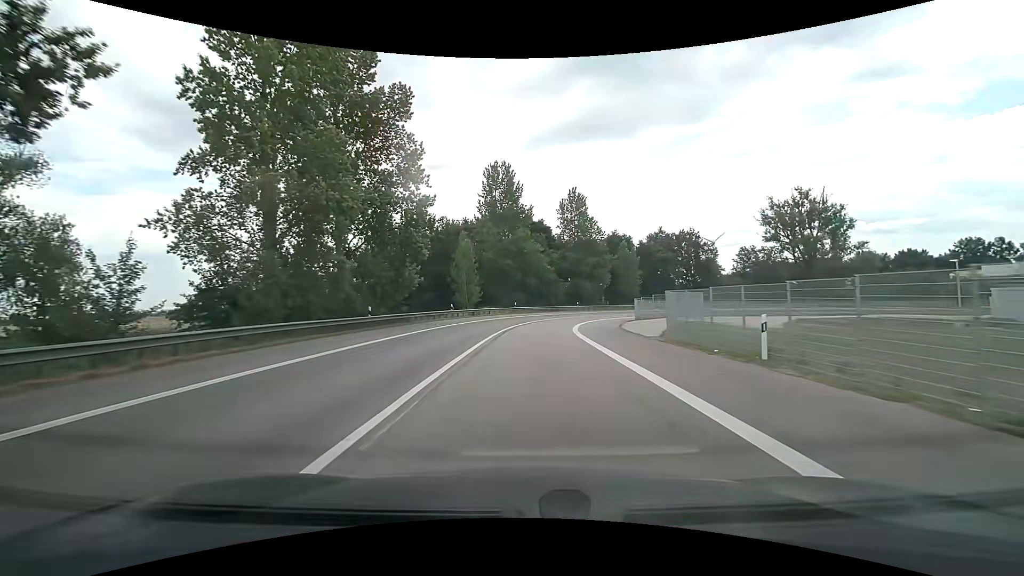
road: motorway_link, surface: asphalt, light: Day
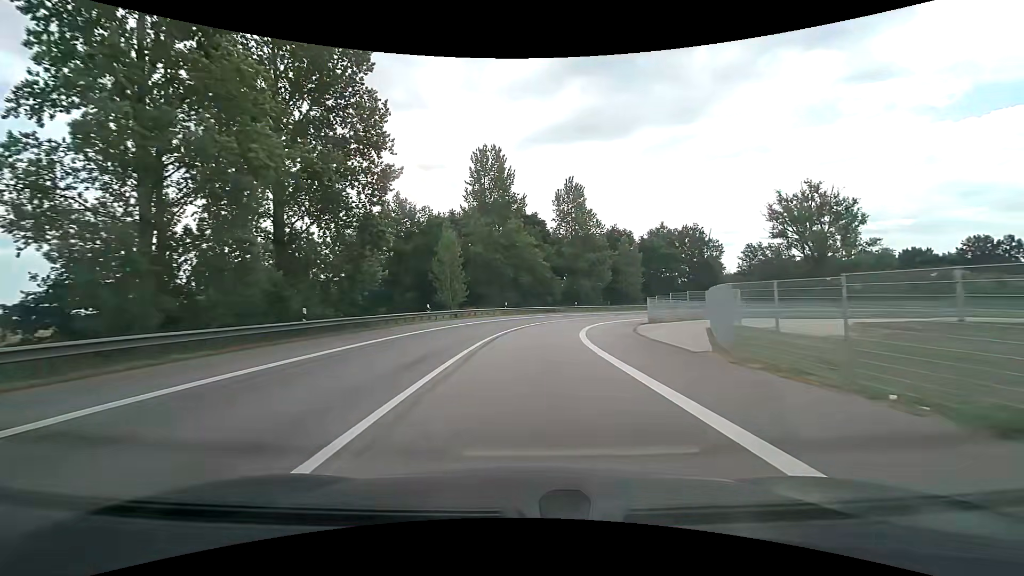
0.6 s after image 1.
(+0.1, +7.7) m; +1°
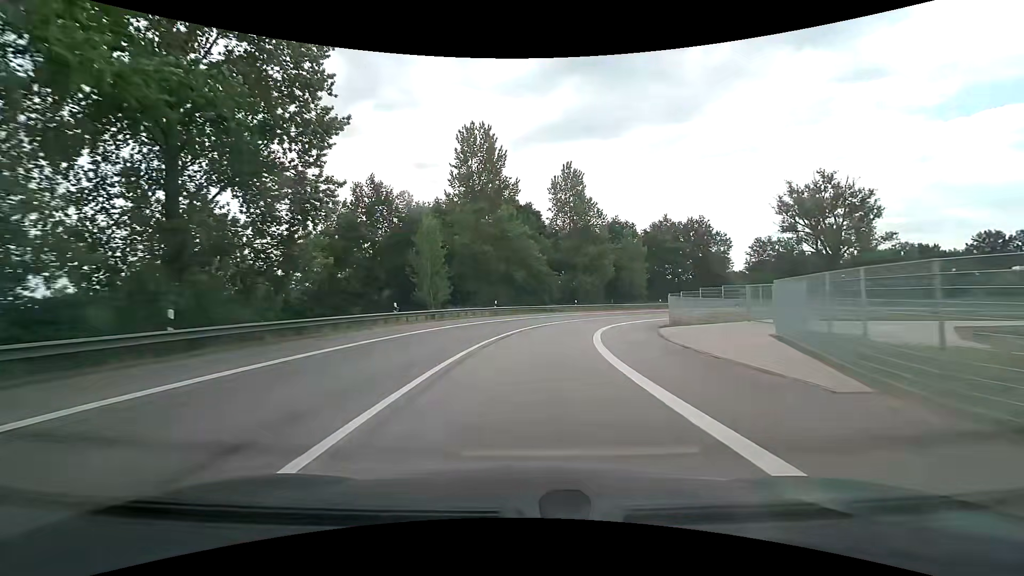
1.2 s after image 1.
(+0.1, +7.8) m; +1°
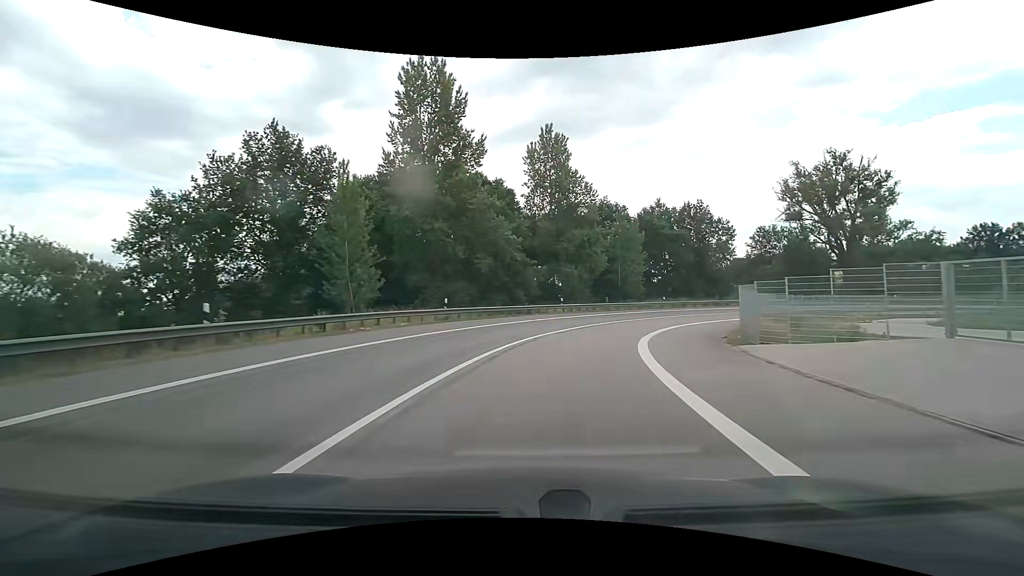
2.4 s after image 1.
(+0.2, +15.3) m; +2°
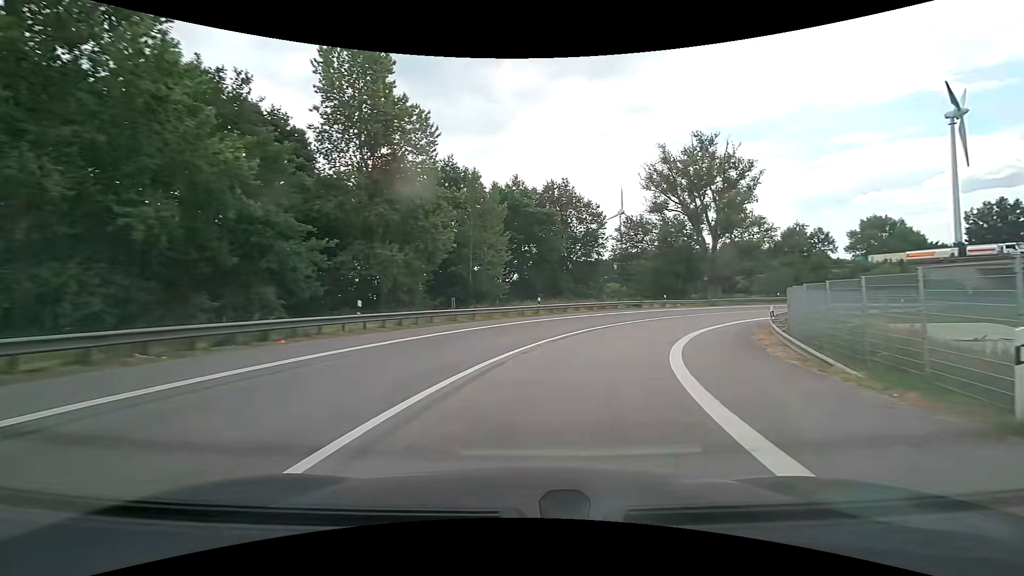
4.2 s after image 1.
(+2.7, +22.1) m; +17°
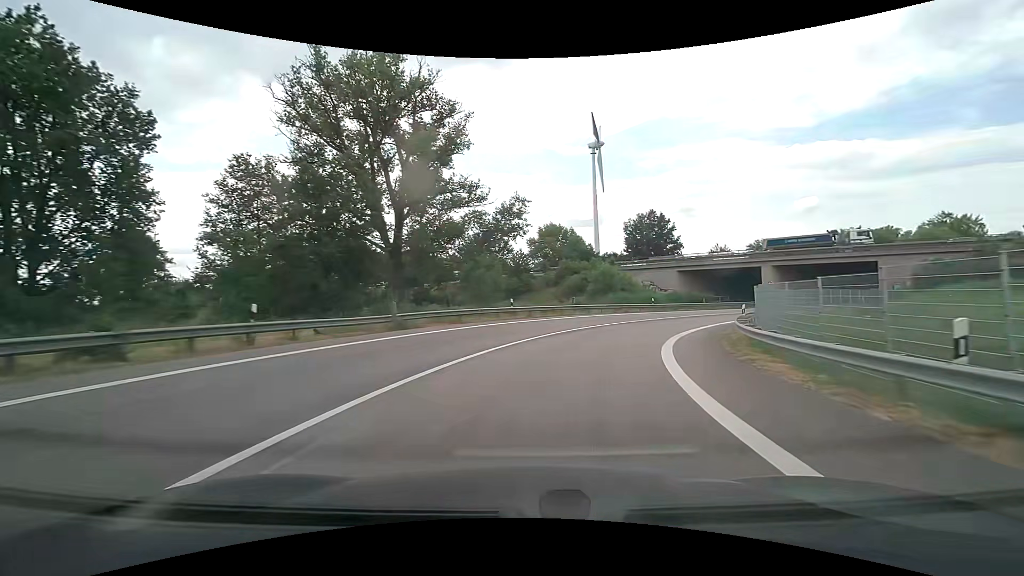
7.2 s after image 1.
(+11.7, +34.6) m; +36°
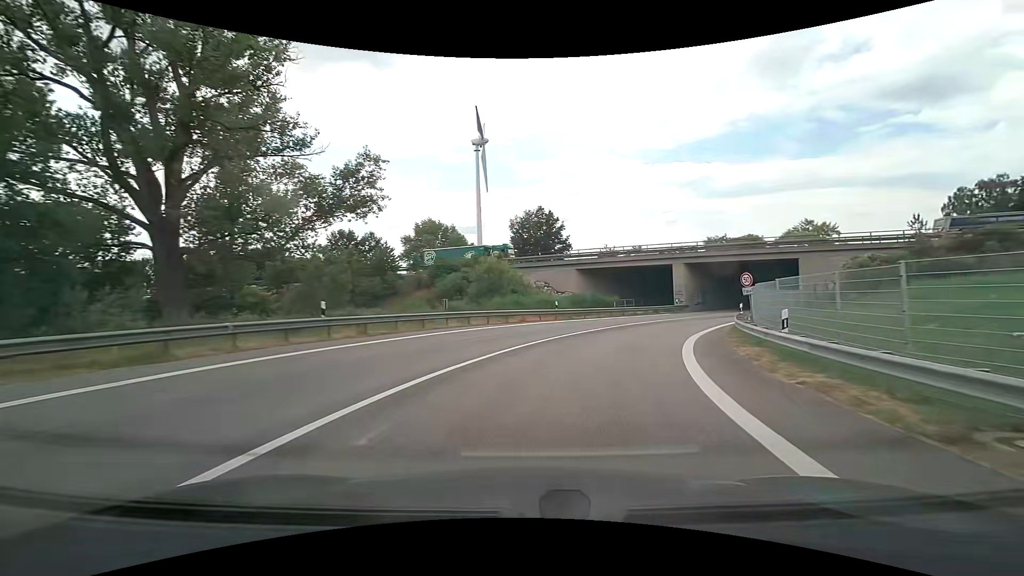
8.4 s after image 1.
(+1.6, +14.9) m; +14°
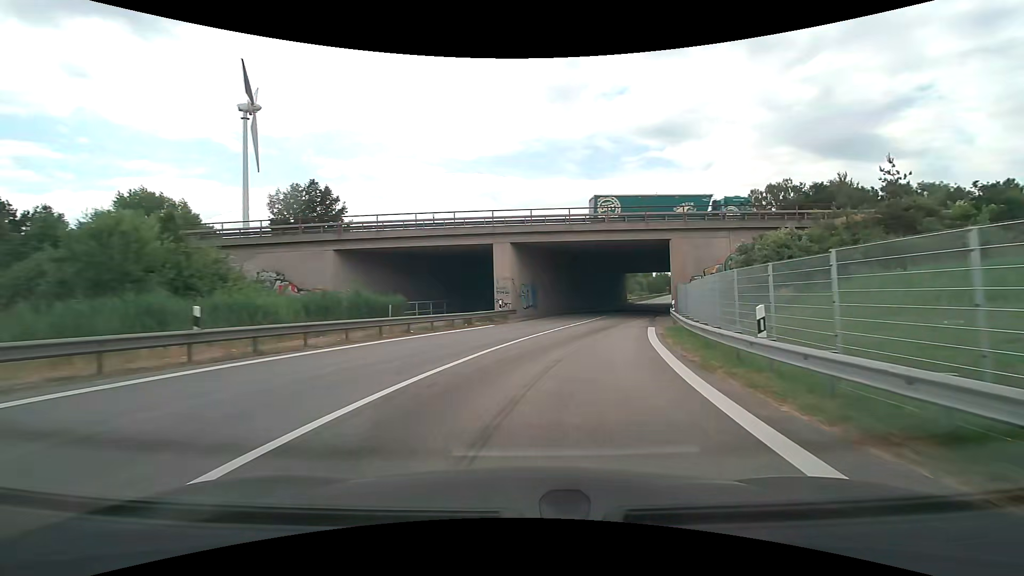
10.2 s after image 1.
(+4.1, +22.1) m; +21°
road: motorway
